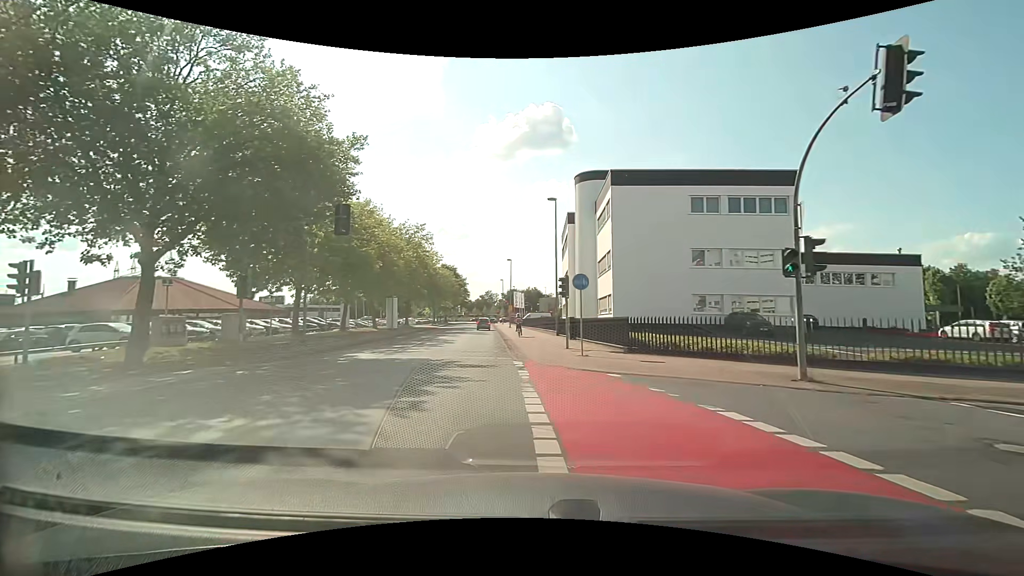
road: tertiary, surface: asphalt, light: Day
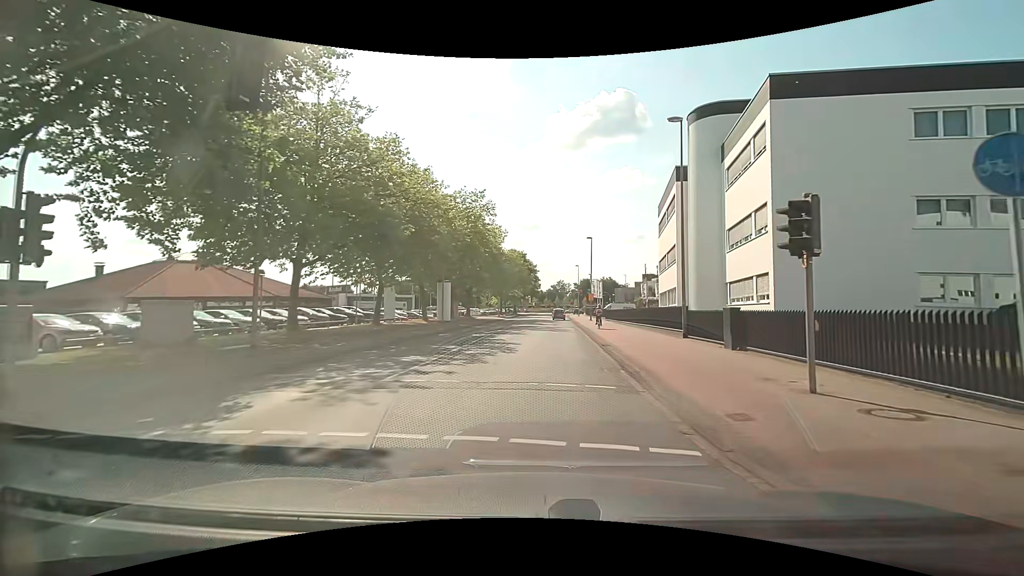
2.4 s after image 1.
(-2.1, +13.3) m; -9°
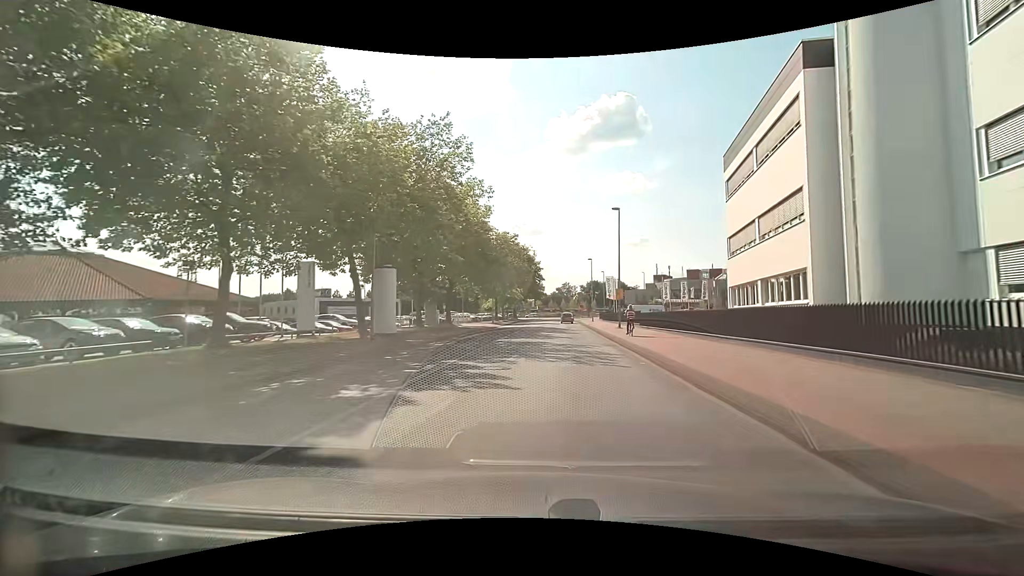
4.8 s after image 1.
(-0.2, +19.3) m; -1°
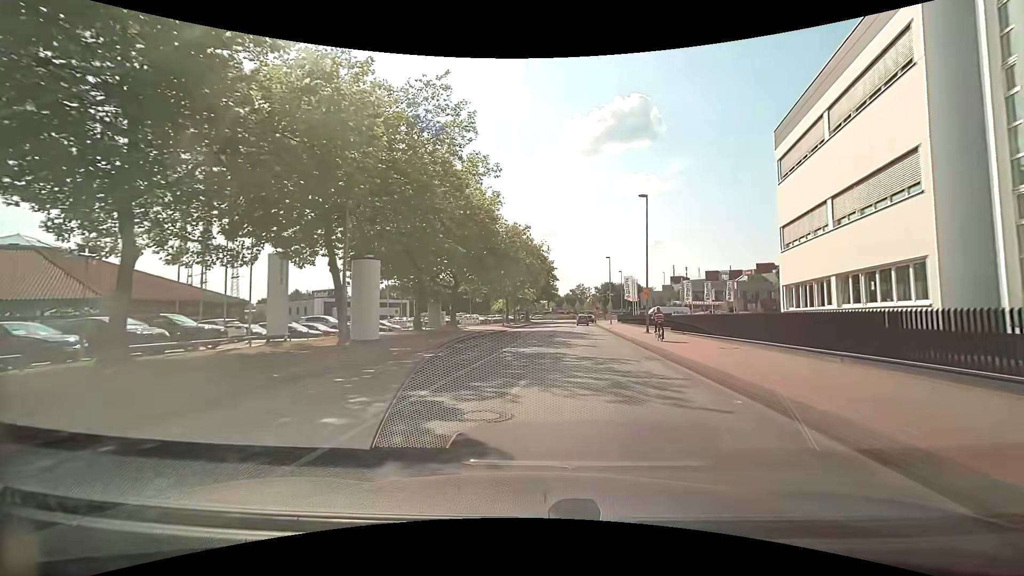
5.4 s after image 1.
(-0.1, +5.5) m; -2°
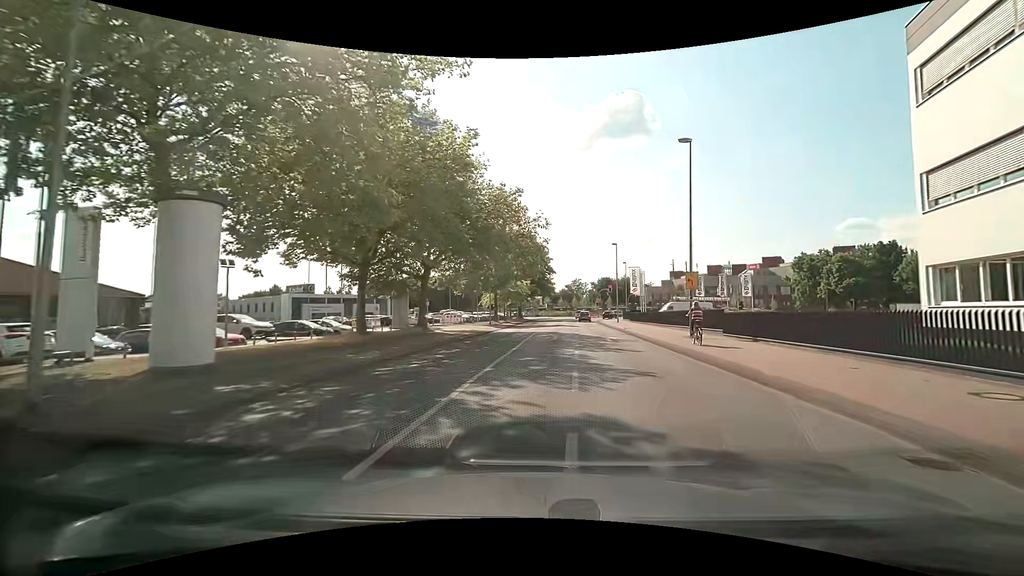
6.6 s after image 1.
(+0.1, +11.5) m; +1°
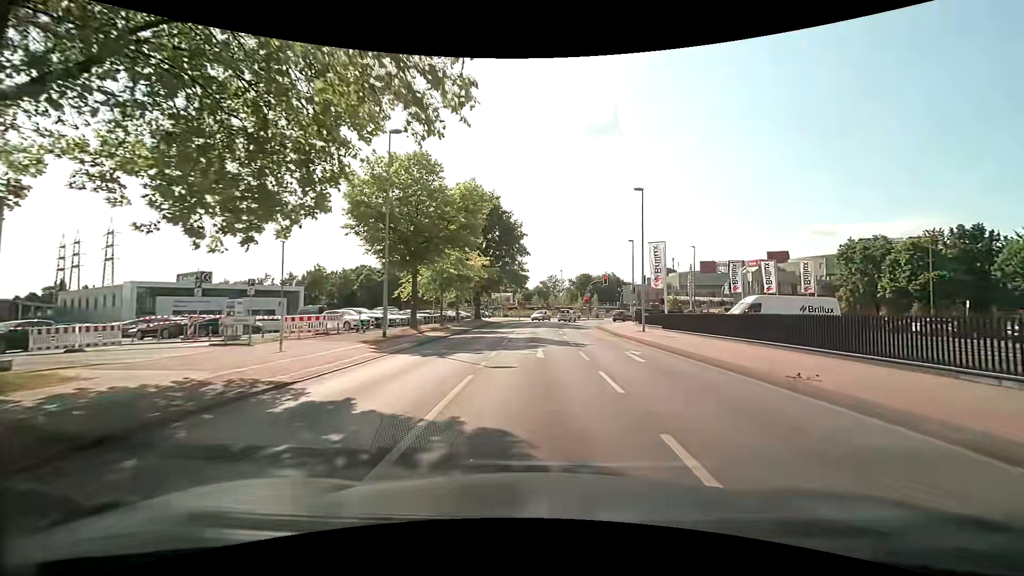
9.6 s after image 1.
(+1.4, +29.9) m; +4°
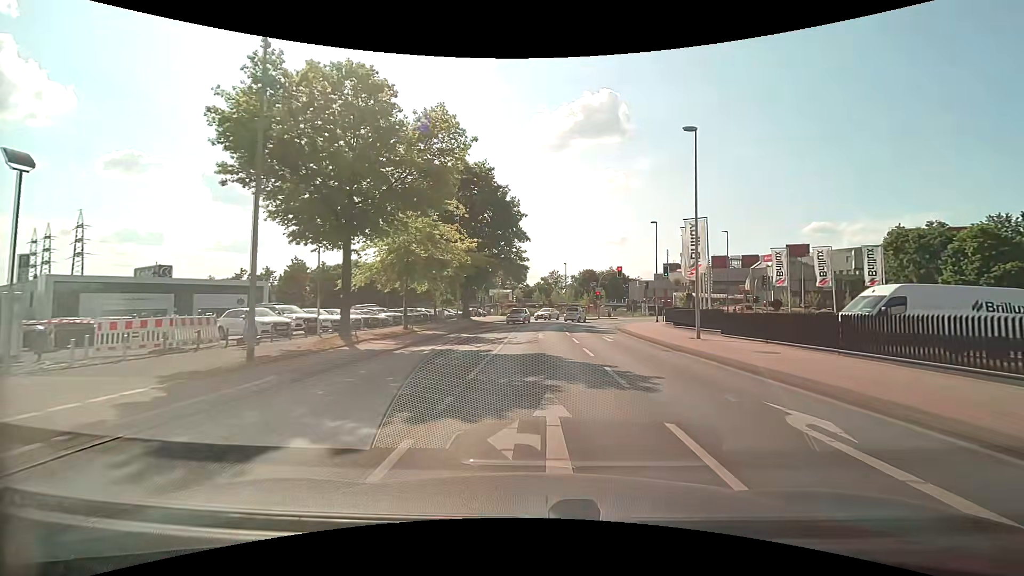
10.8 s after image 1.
(0.0, +11.5) m; 0°
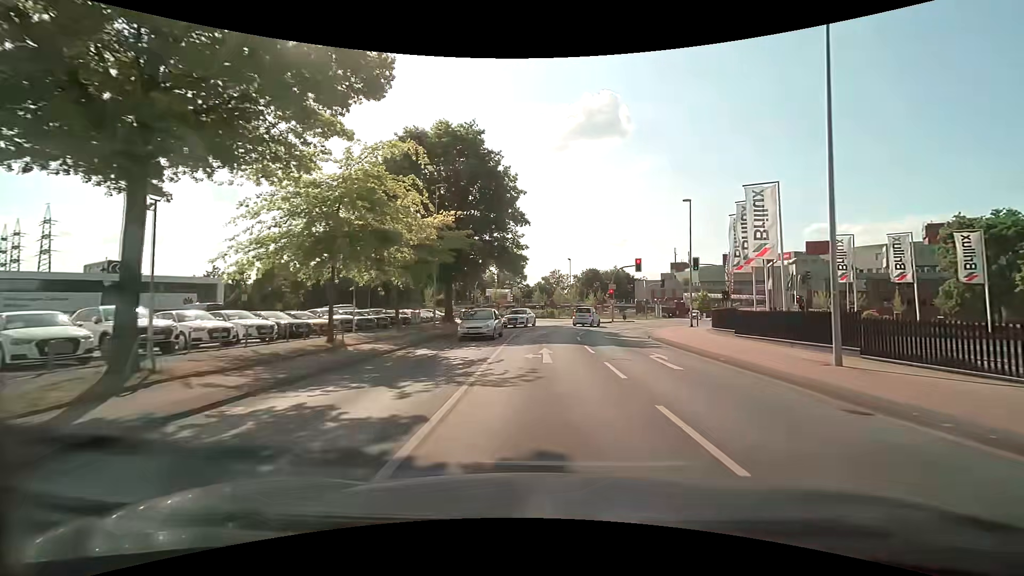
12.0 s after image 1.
(0.0, +10.7) m; 0°
(0, +10) (0, +20) (+1, +30) (+3, +40) (+8, +48) (+13, +57) (+15, +67) (+11, +76) (+4, +83) (-5, +88) m
